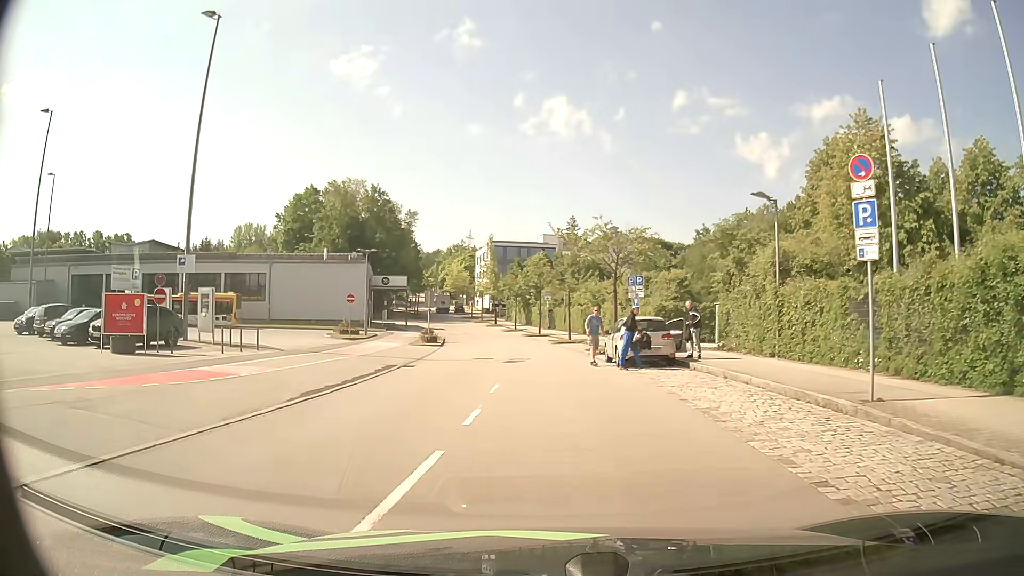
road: residential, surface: asphalt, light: Day
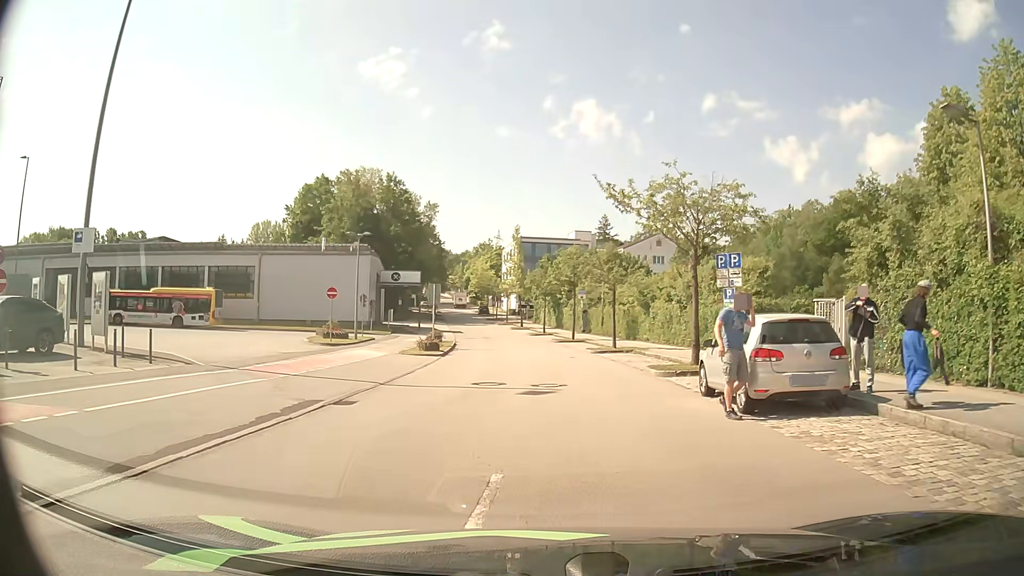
(-0.3, +10.2) m; -2°
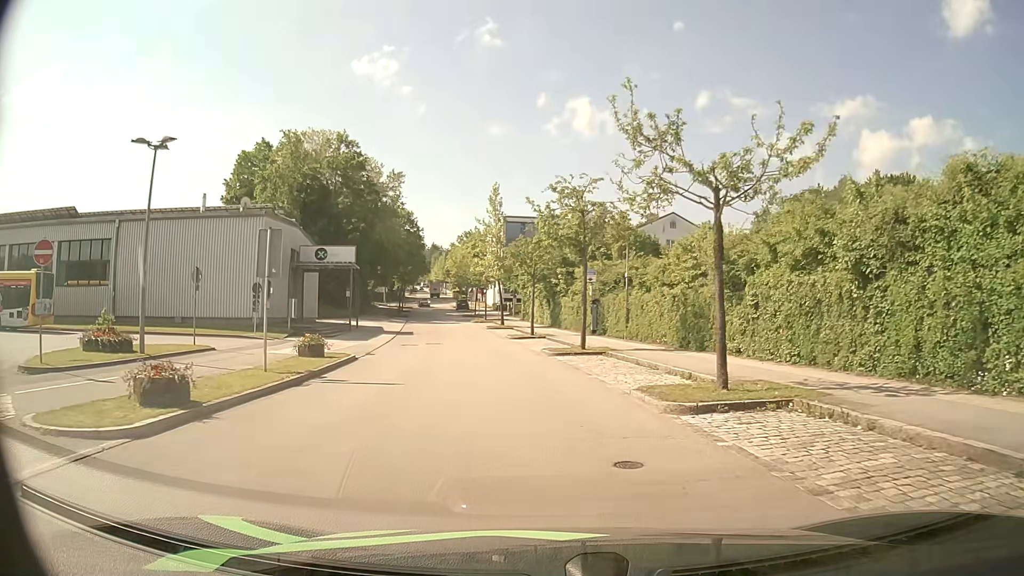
(+0.1, +21.8) m; 0°
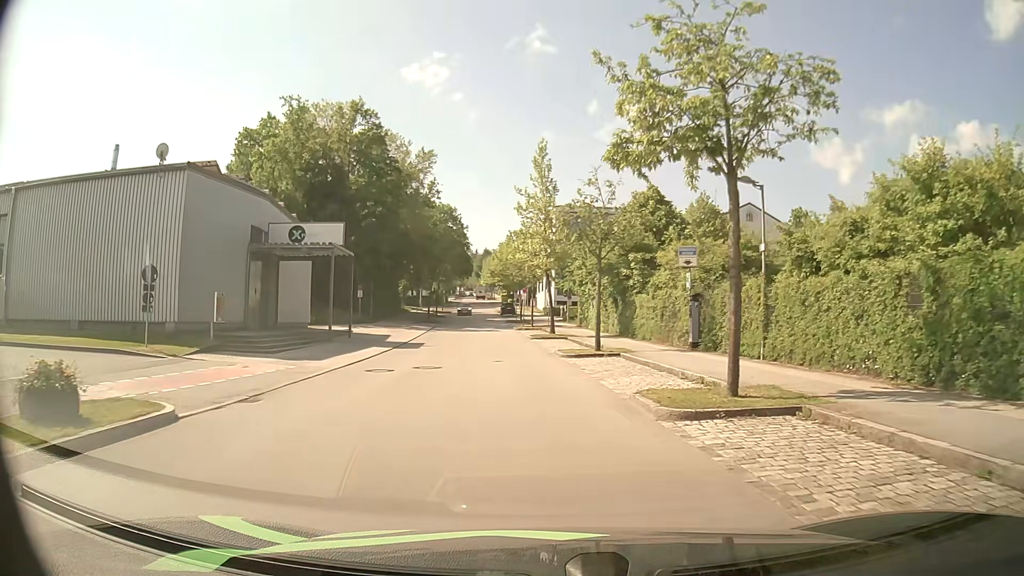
(-0.4, +14.6) m; -4°
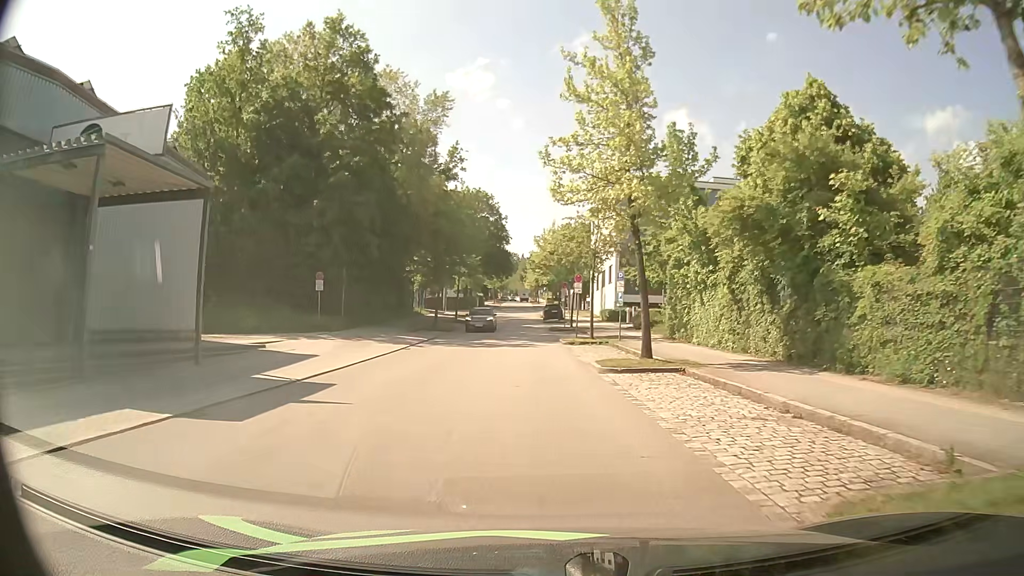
(-1.0, +21.2) m; -4°
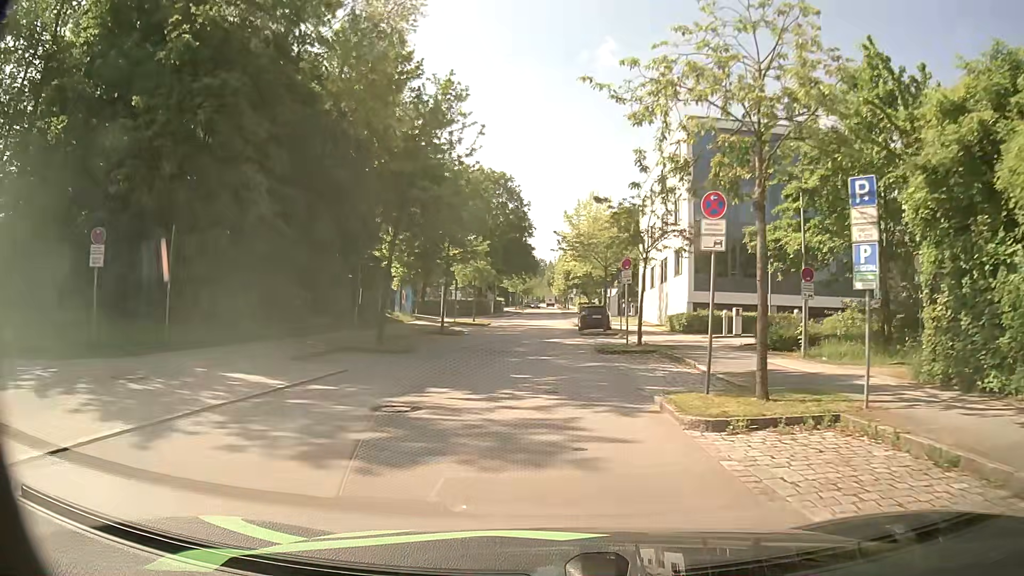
(-0.6, +21.7) m; -2°
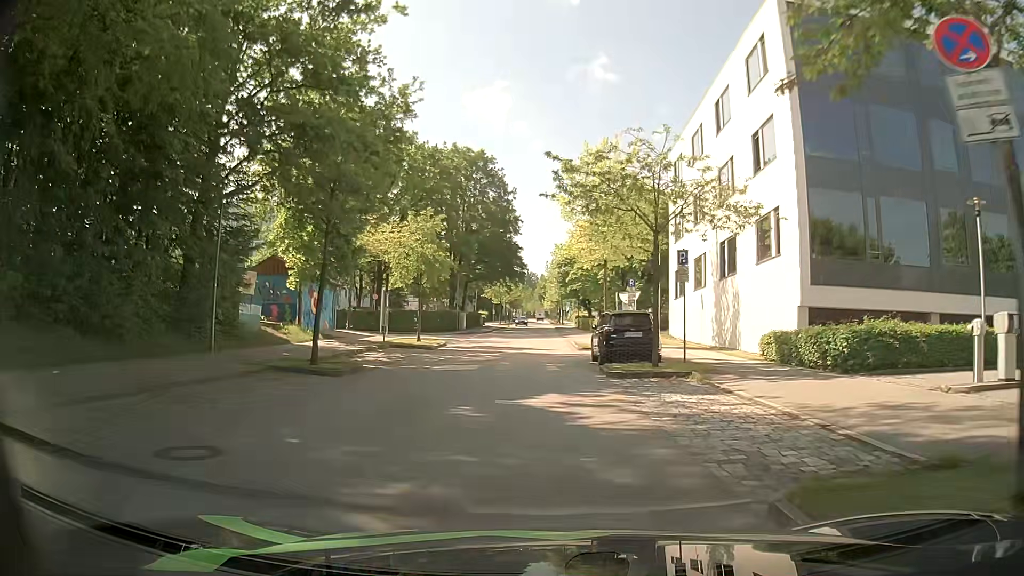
(+0.1, +20.1) m; 0°
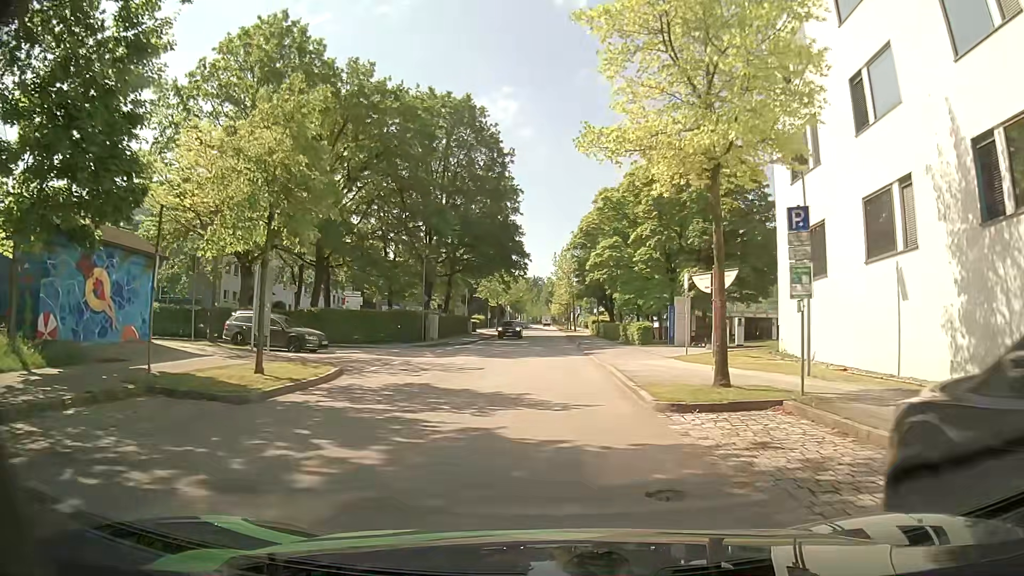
(-0.1, +20.1) m; -1°
(0, +10) (0, +20) (0, +30) (0, +40) (0, +50) (0, +60) (+1, +70) (+1, +80) (+1, +90) (+1, +100) m
